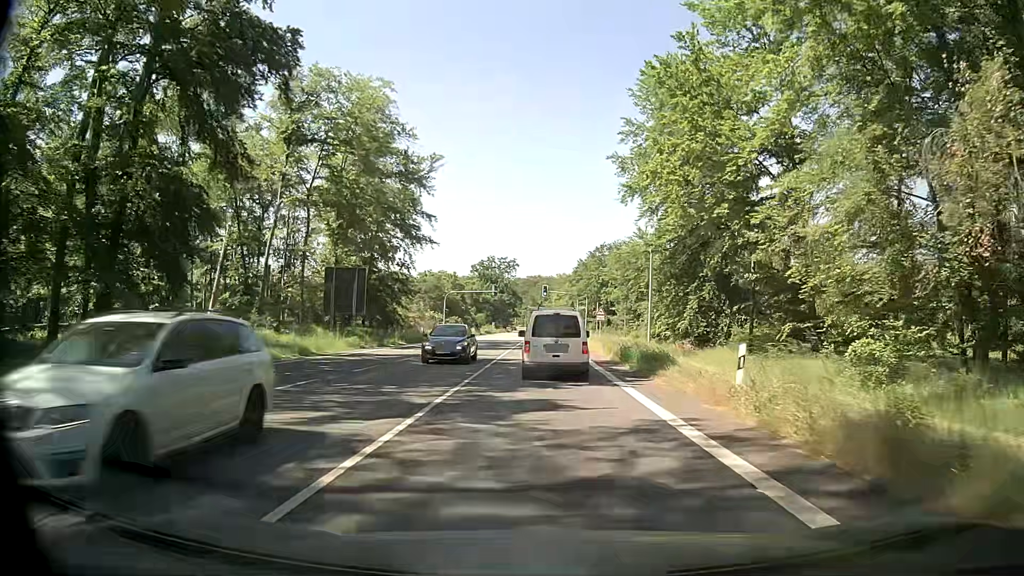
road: primary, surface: asphalt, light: Day
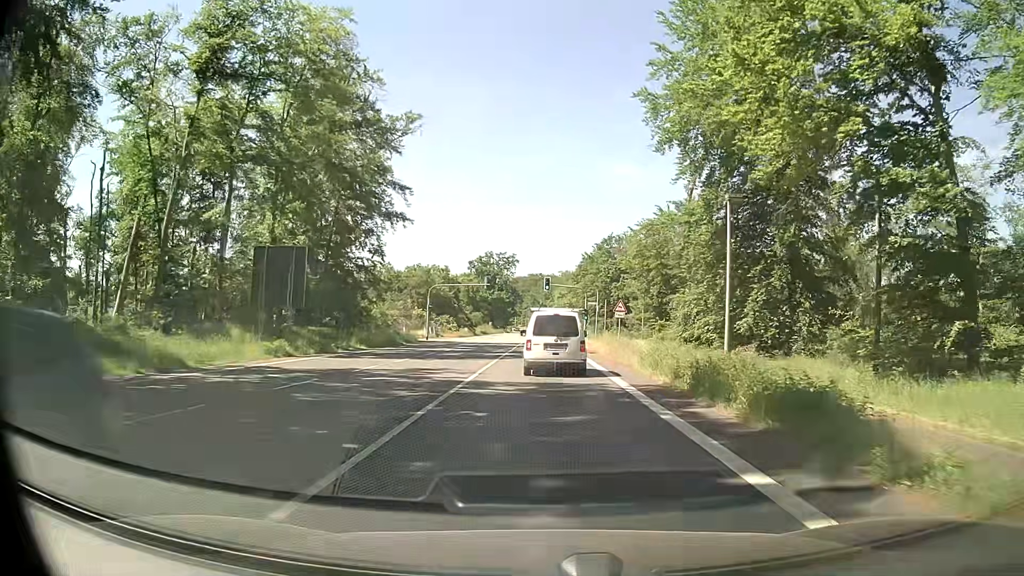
(-0.2, +12.5) m; -1°
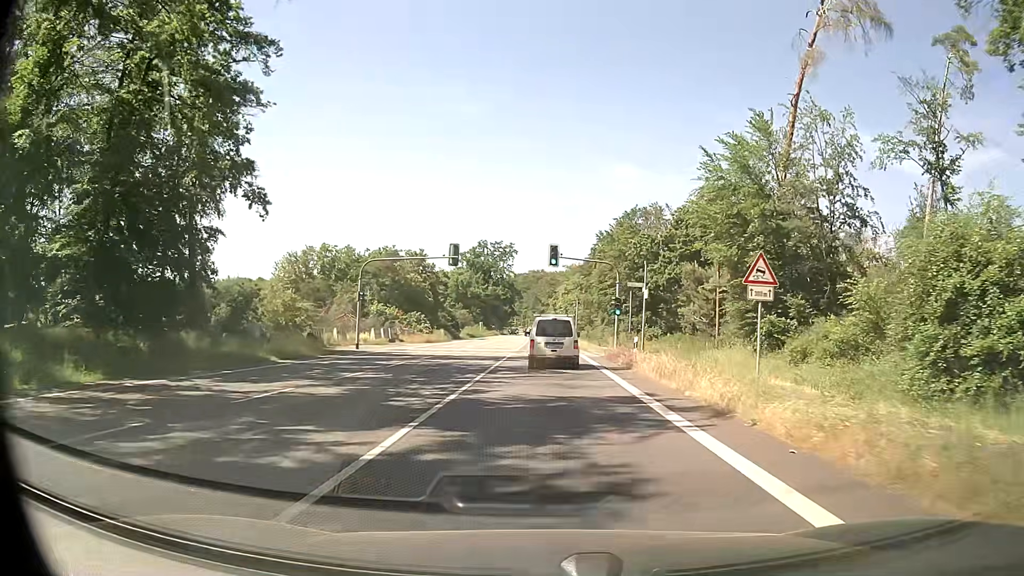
(0.0, +26.8) m; +1°
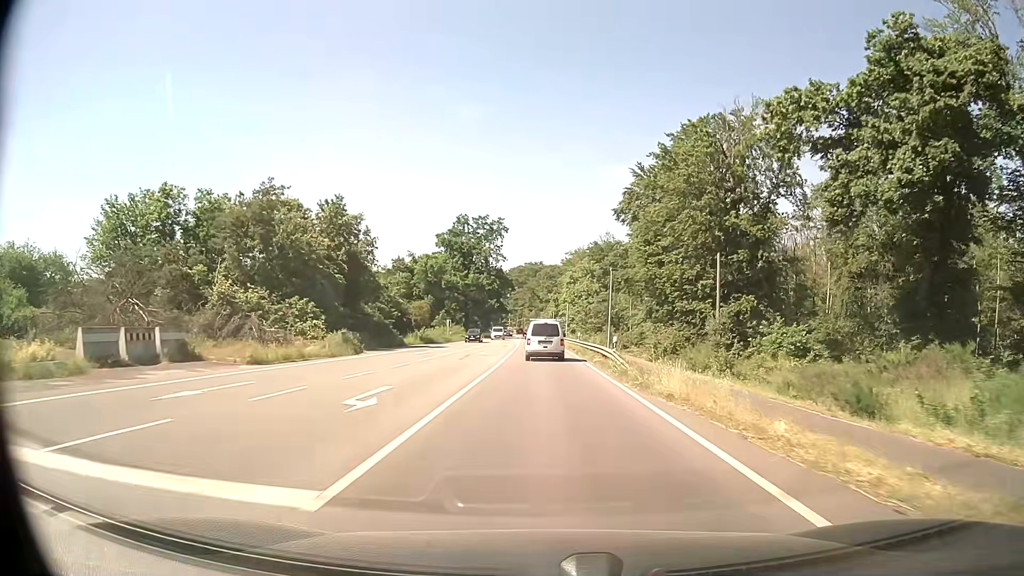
(-0.4, +38.5) m; 0°
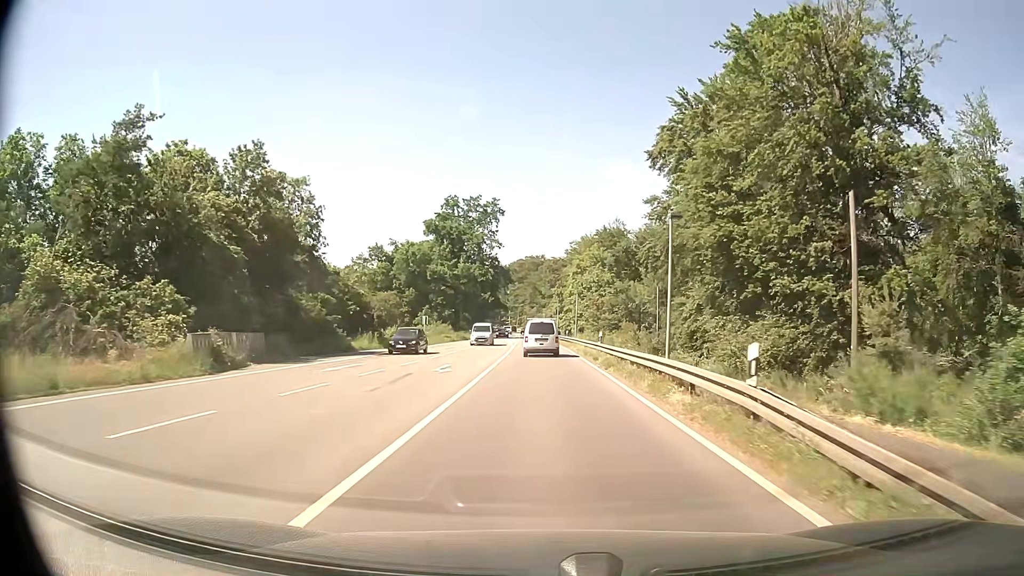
(0.0, +17.0) m; 0°
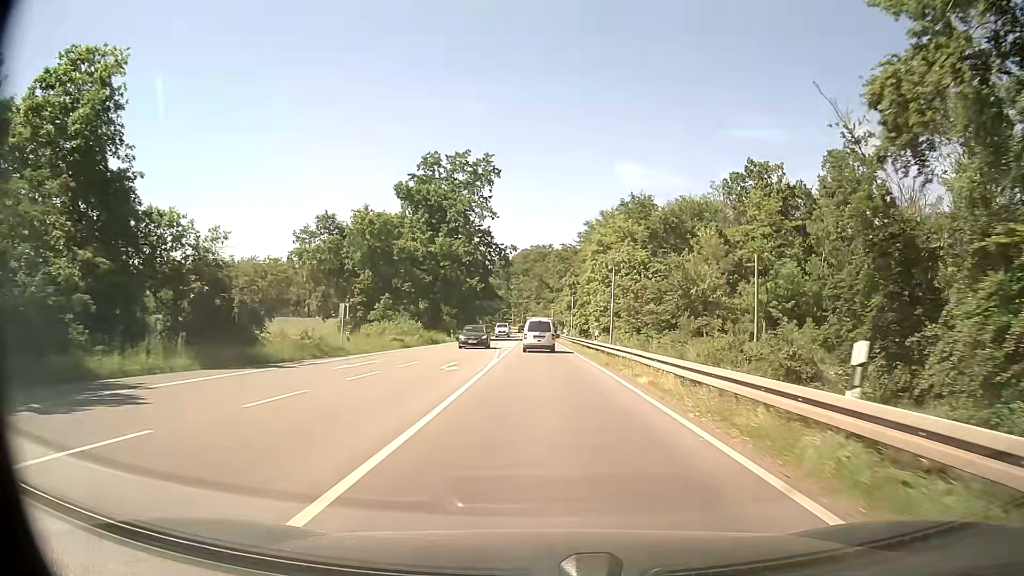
(-0.2, +26.8) m; -1°
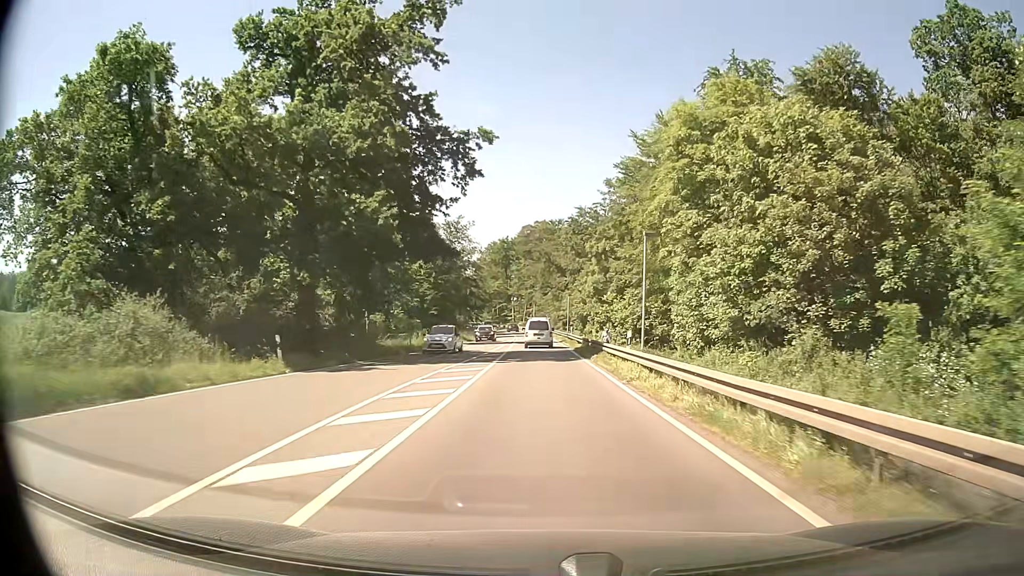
(-0.2, +45.0) m; -1°
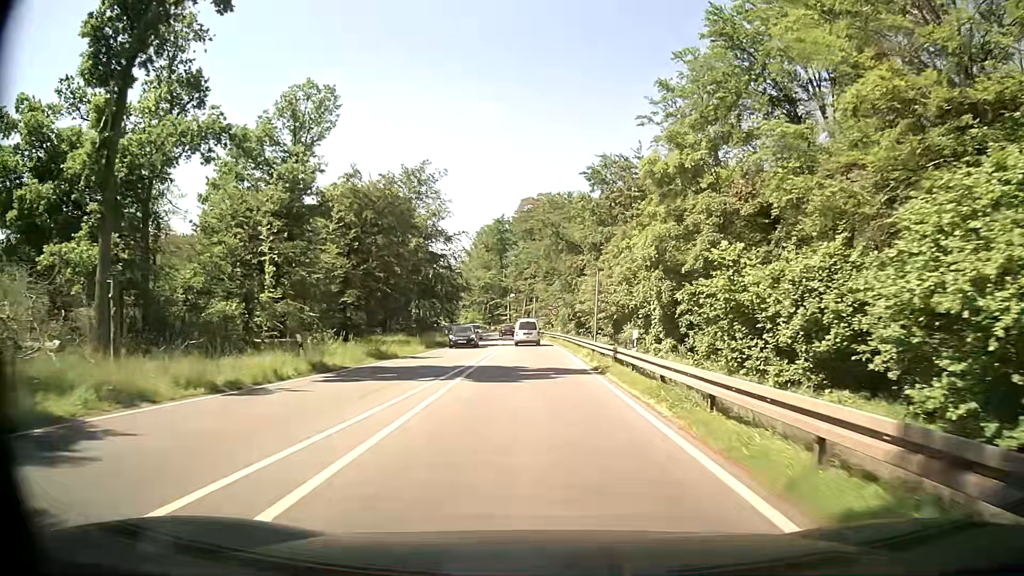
(-0.1, +35.3) m; 0°
(0, +10) (0, +20) (-1, +30) (-1, +40) (-2, +50) (-2, +60) (-3, +70) (-5, +80) (-6, +90) (-8, +99) m
